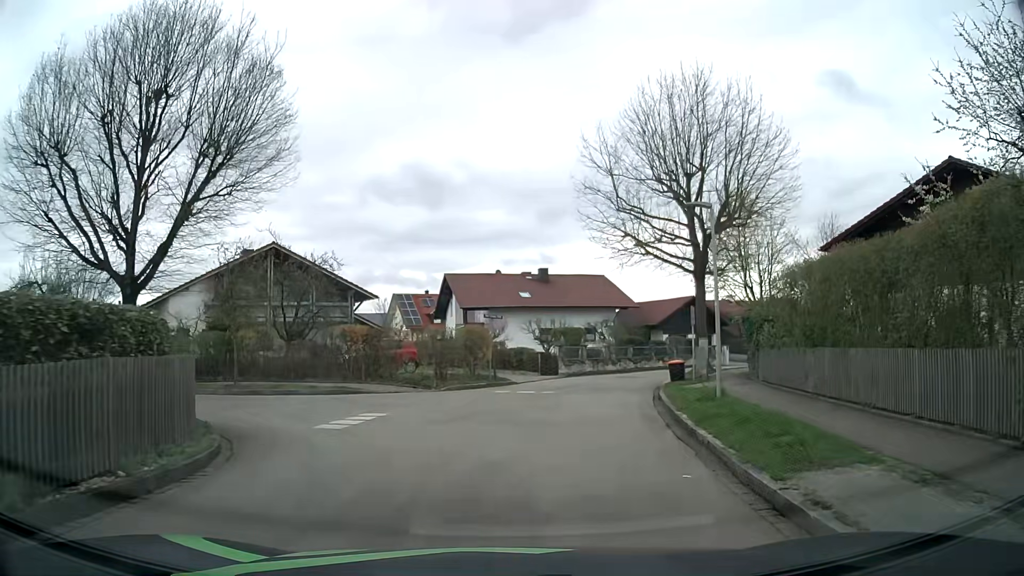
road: residential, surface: asphalt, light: Day
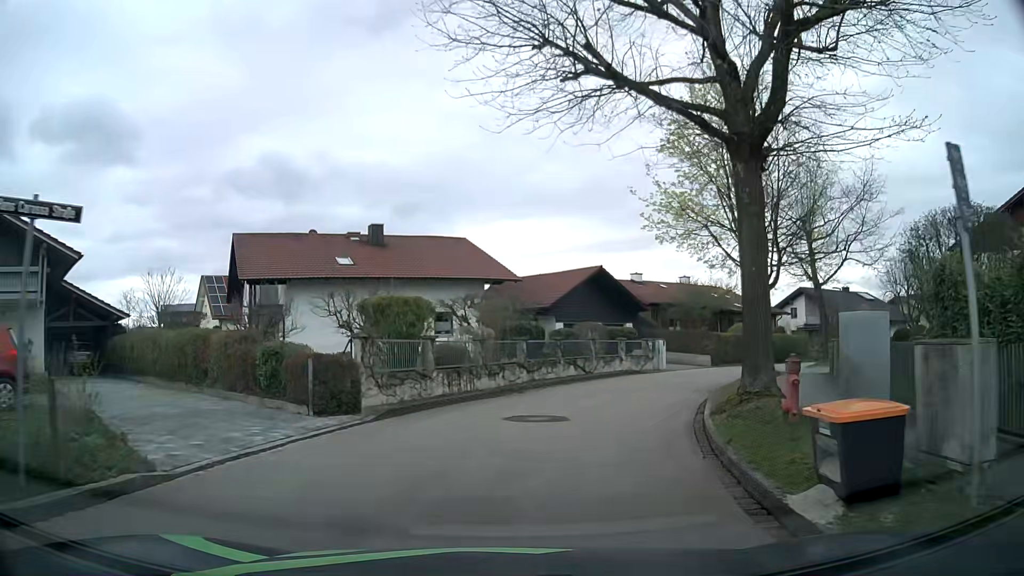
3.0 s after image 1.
(+2.0, +18.9) m; +12°
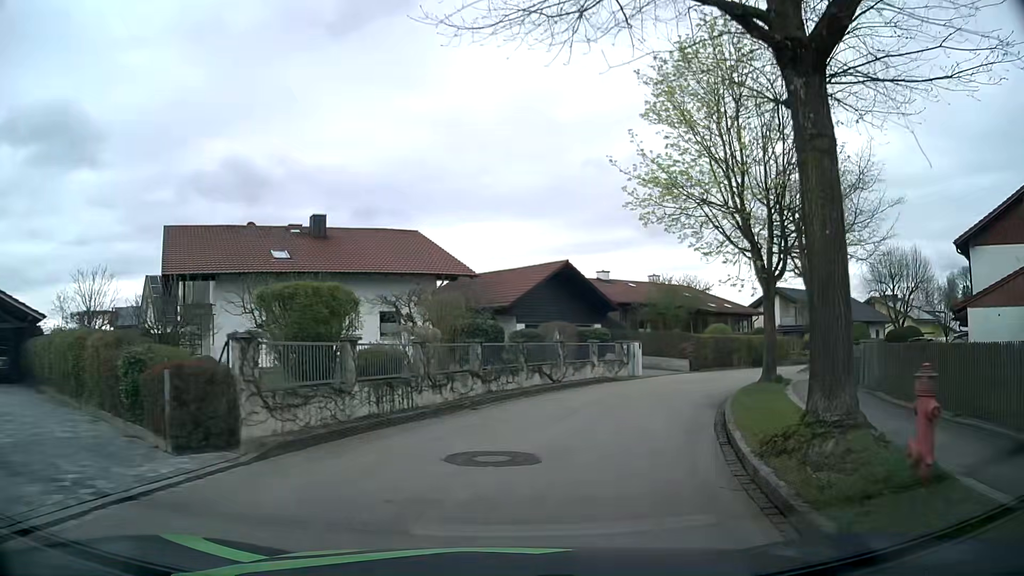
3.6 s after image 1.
(+0.1, +3.9) m; +4°
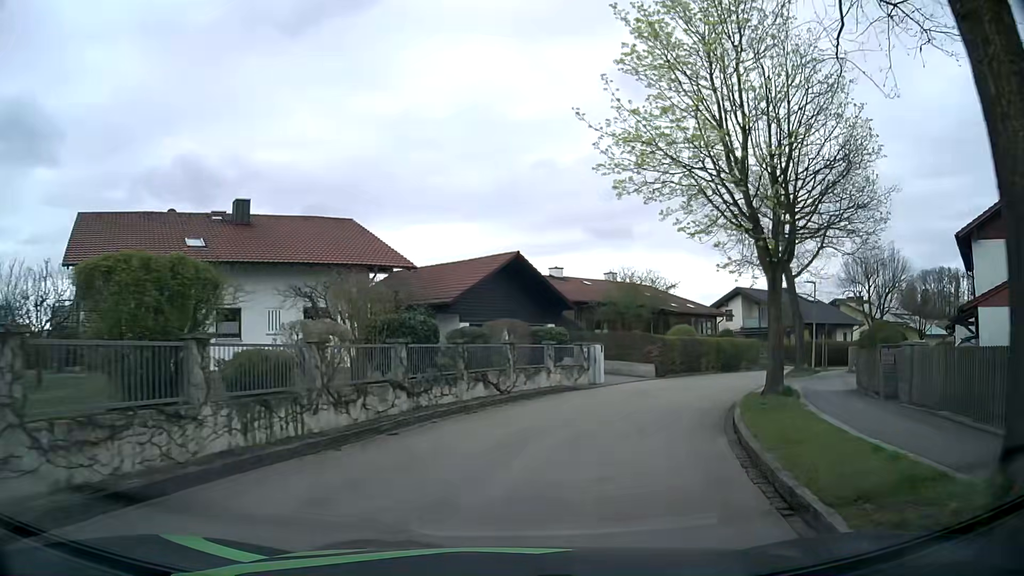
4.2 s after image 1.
(+0.1, +3.9) m; +3°
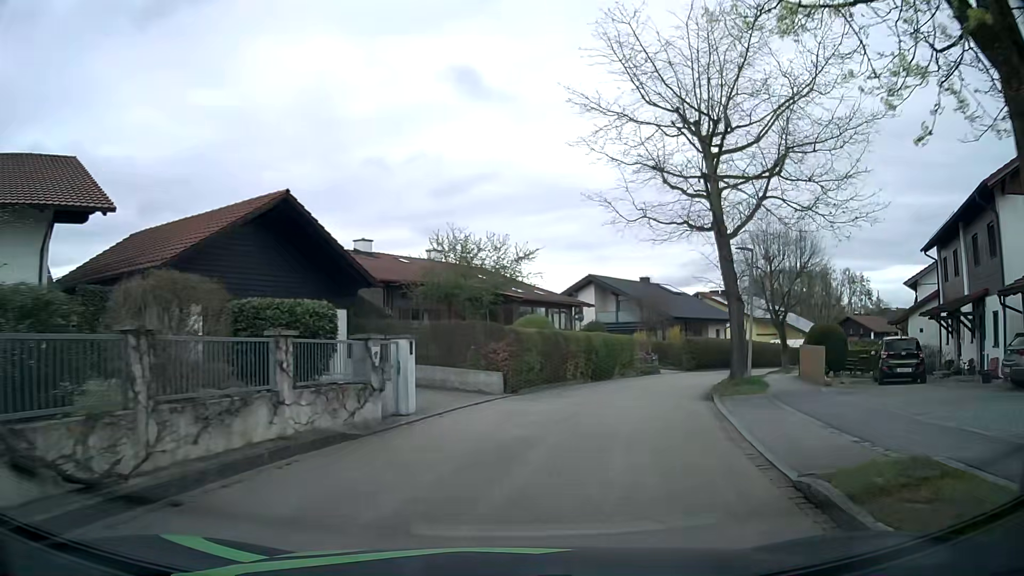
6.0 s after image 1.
(+1.5, +11.7) m; +15°
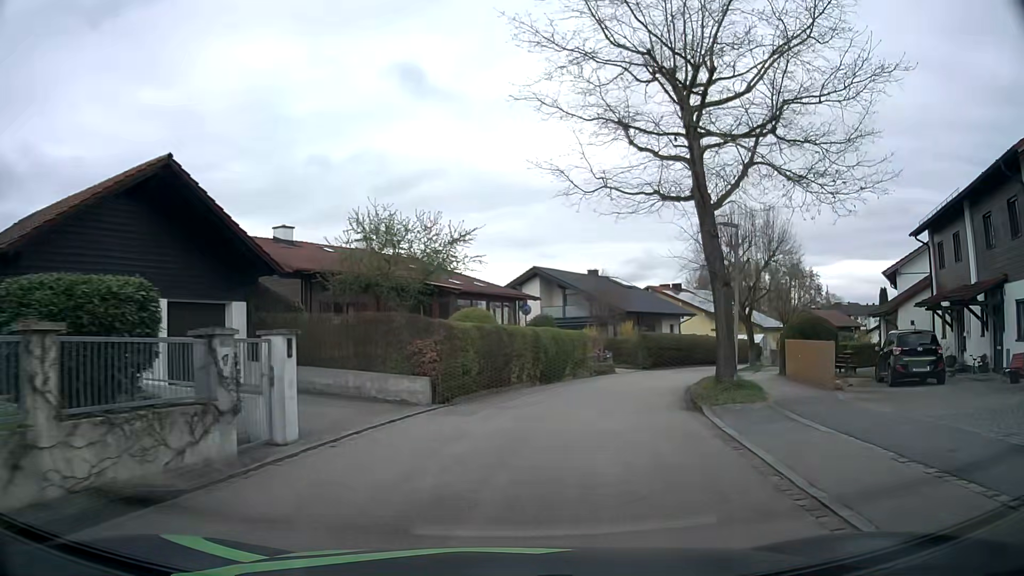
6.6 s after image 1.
(+0.2, +3.9) m; +6°
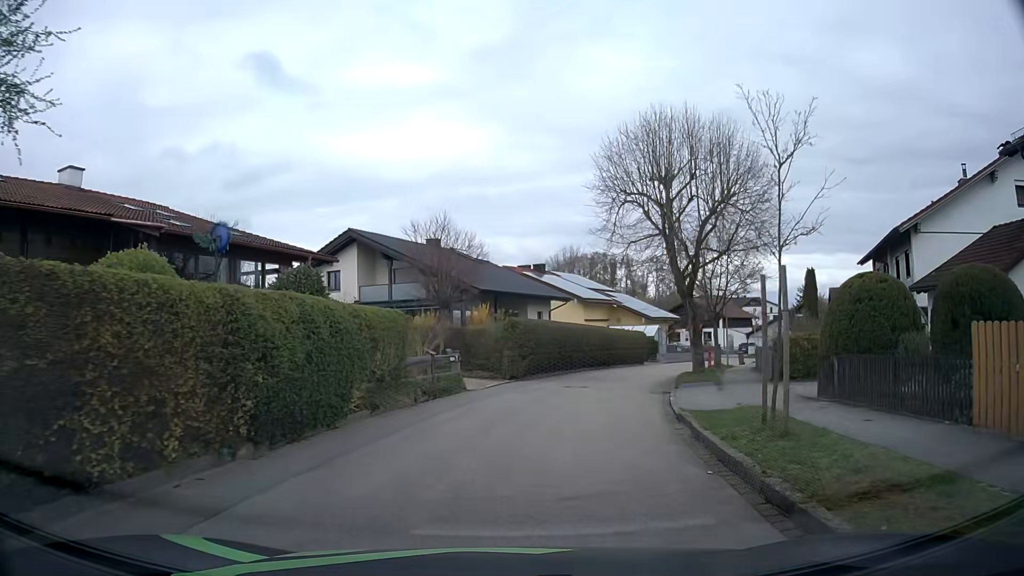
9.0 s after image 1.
(+1.9, +15.7) m; +12°
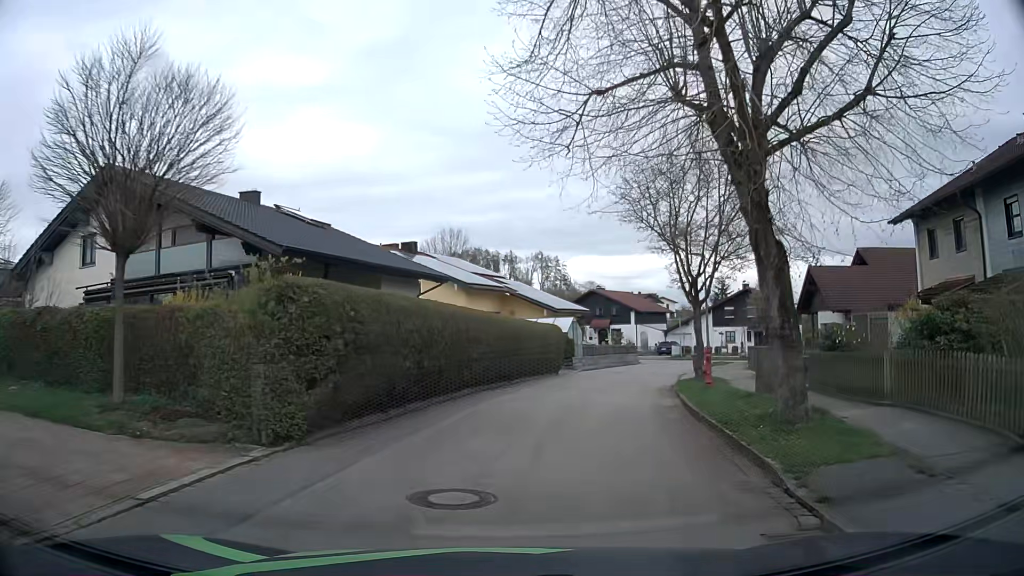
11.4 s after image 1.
(+1.4, +15.1) m; +11°
